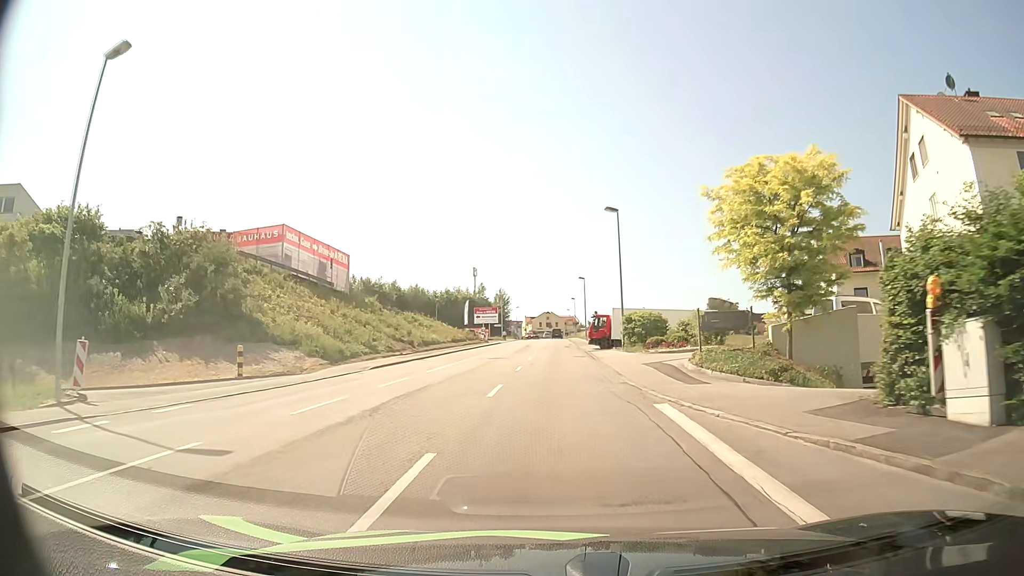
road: tertiary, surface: asphalt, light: Day
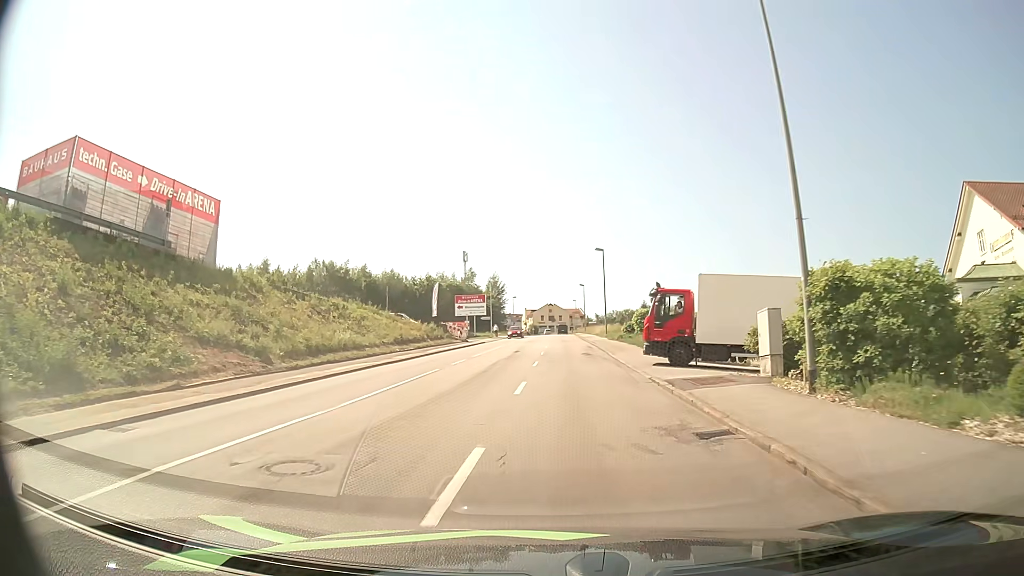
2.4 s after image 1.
(-0.4, +26.8) m; -1°
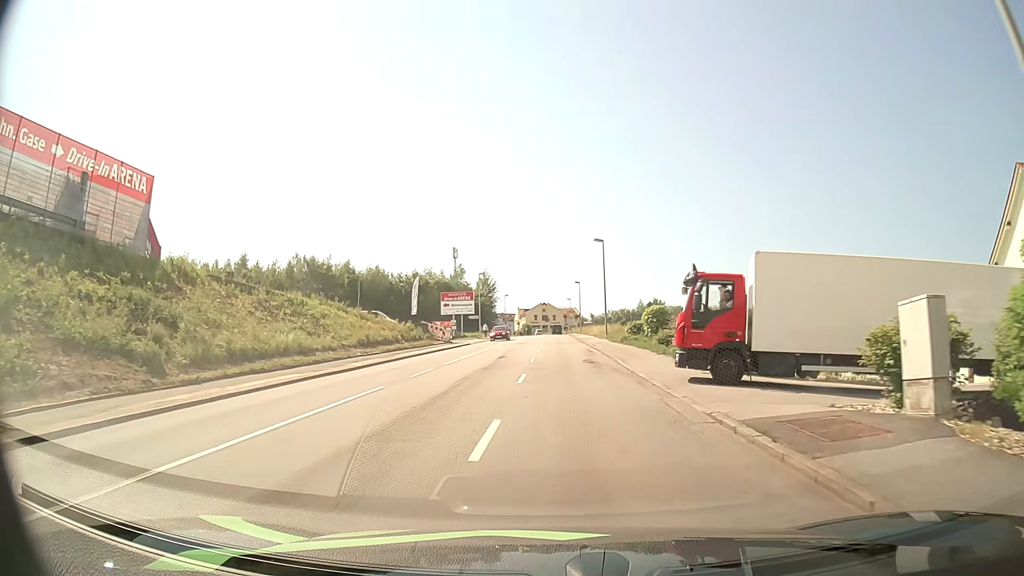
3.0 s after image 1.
(0.0, +6.7) m; 0°
(0, +10) (0, +20) (+1, +30) (+1, +40) (+1, +50) (+1, +60) (+1, +70) (+1, +80) (+1, +90) (+2, +100) m
